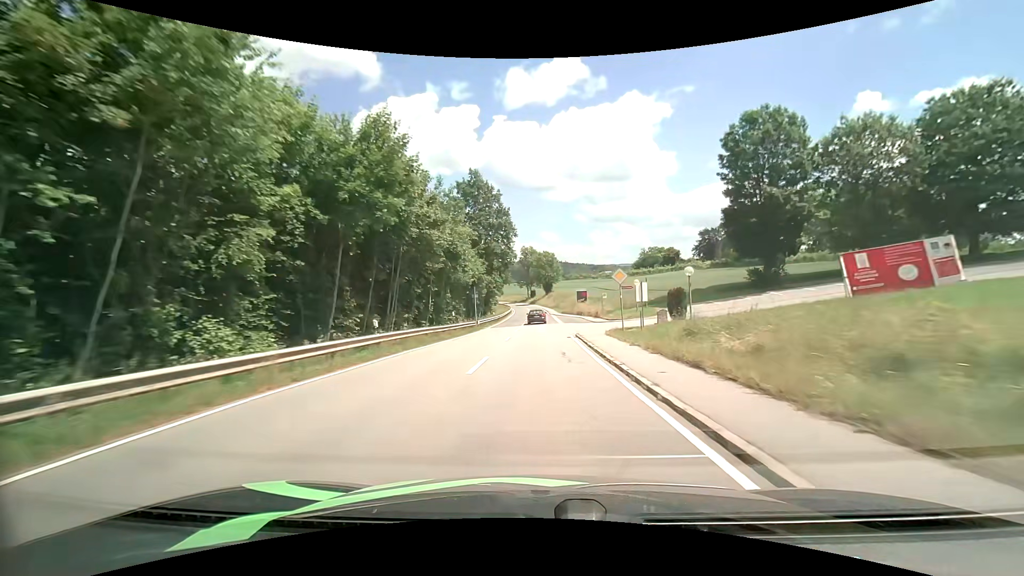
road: tertiary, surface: asphalt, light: Day
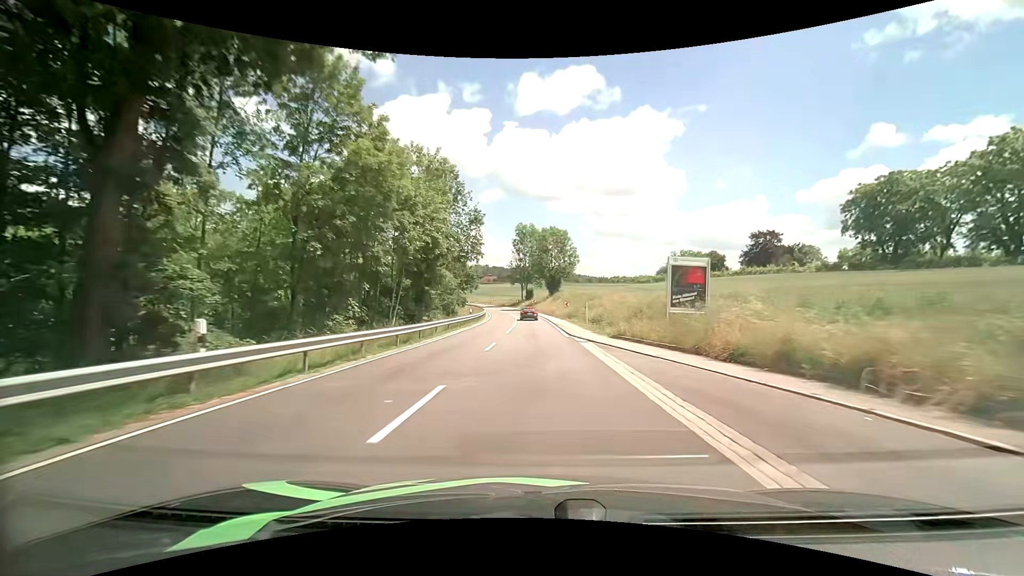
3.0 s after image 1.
(-0.1, +54.1) m; 0°
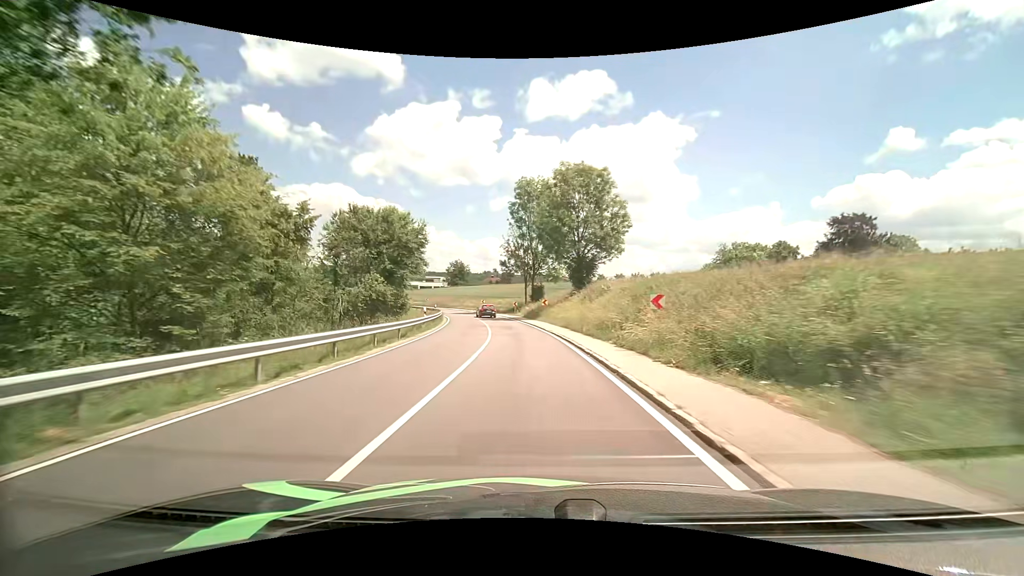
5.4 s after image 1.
(0.0, +42.1) m; -1°
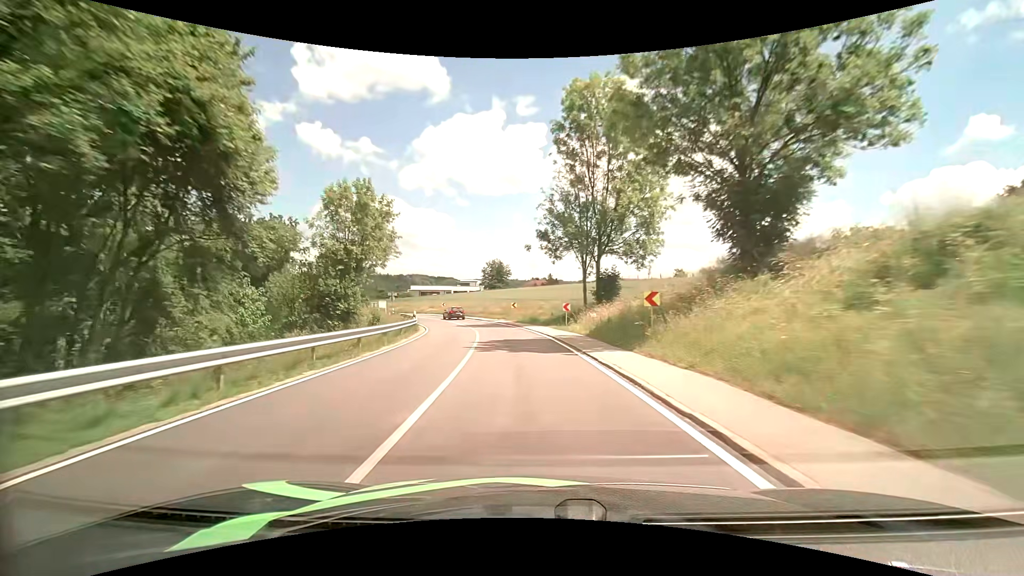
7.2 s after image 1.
(-1.4, +29.9) m; -6°
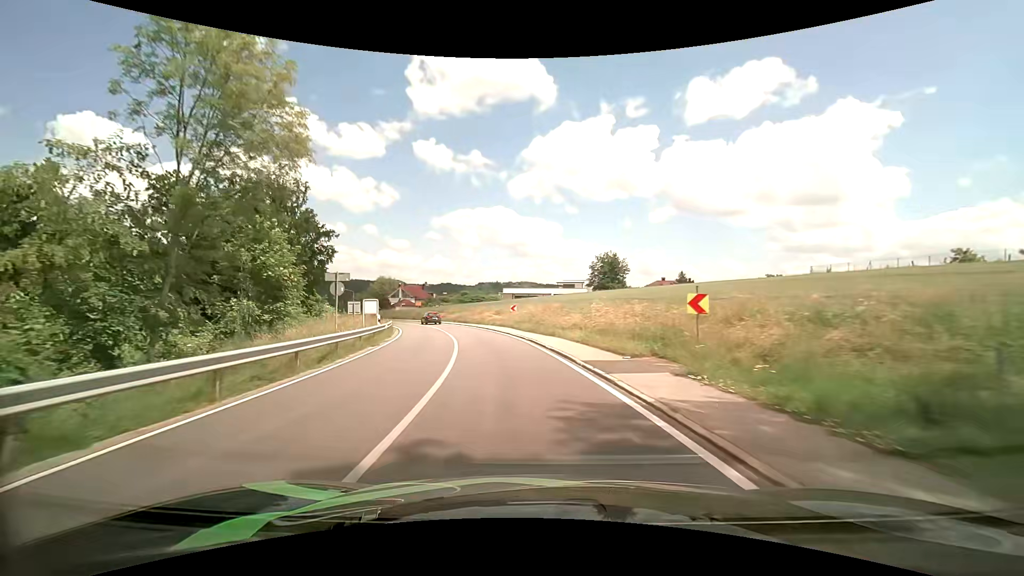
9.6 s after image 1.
(-3.2, +36.3) m; -13°
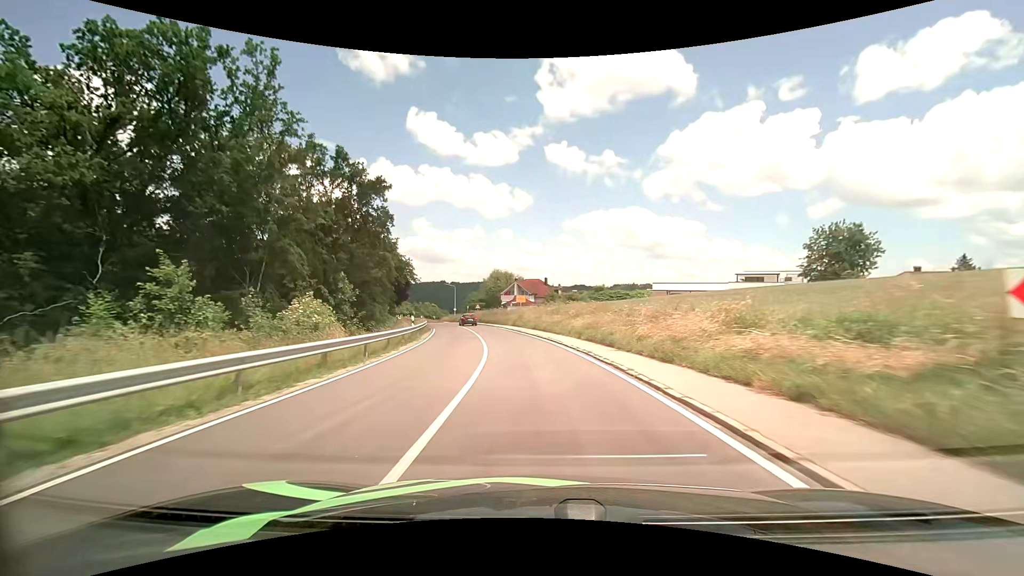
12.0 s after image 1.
(-5.0, +35.8) m; -15°
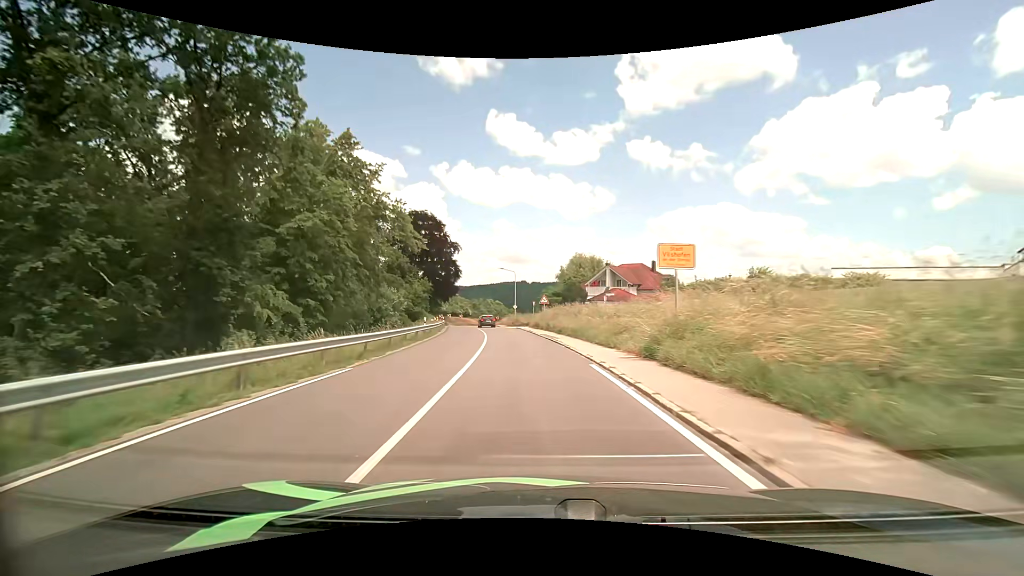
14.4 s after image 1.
(-2.9, +36.0) m; -10°
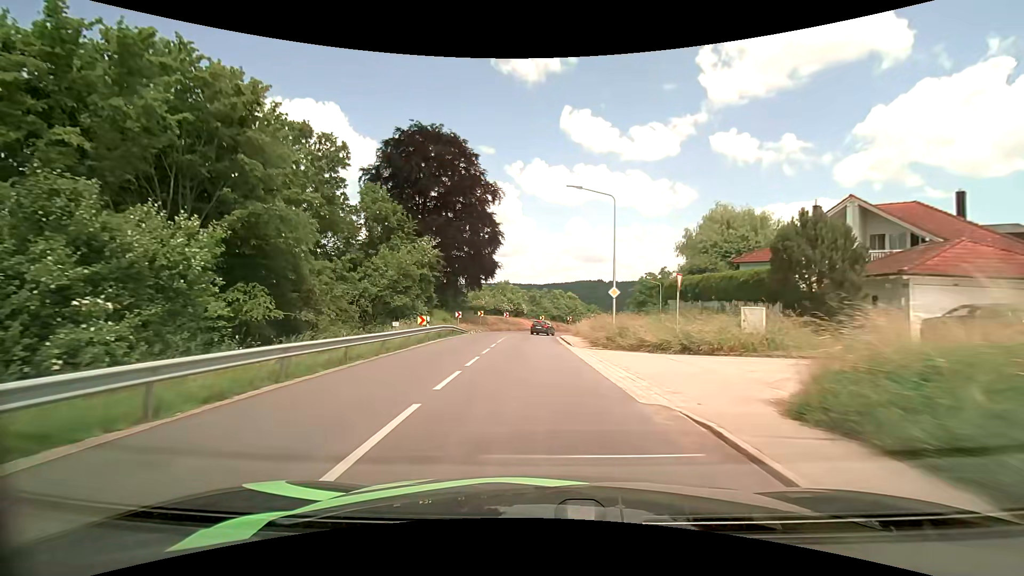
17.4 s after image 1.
(-2.8, +42.8) m; -8°
(0, +10) (-1, +20) (-1, +30) (-1, +40) (0, +50) (+3, +59) (+9, +67) (+17, +73) (+27, +76) (+37, +76) m
